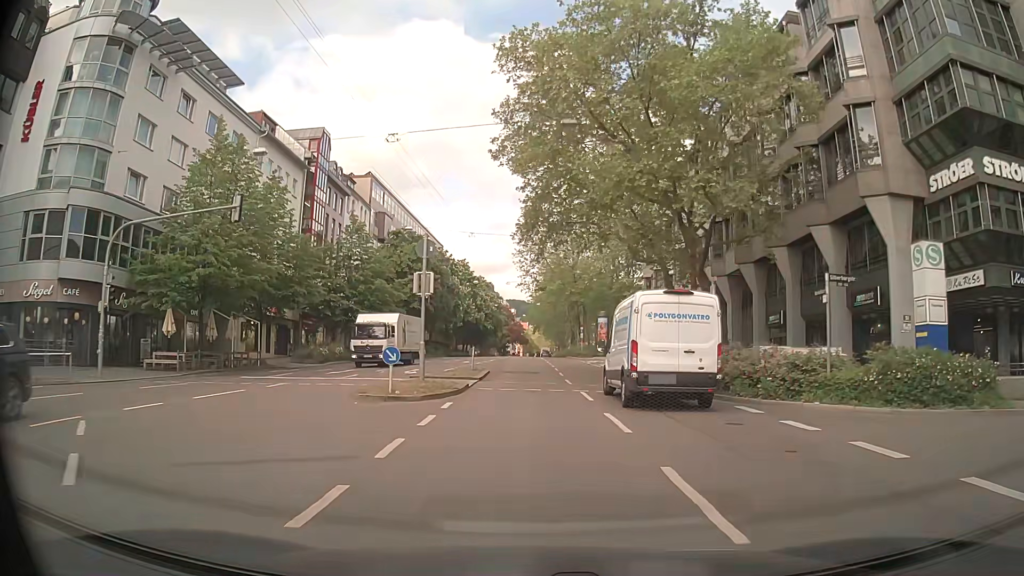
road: secondary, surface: asphalt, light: Day
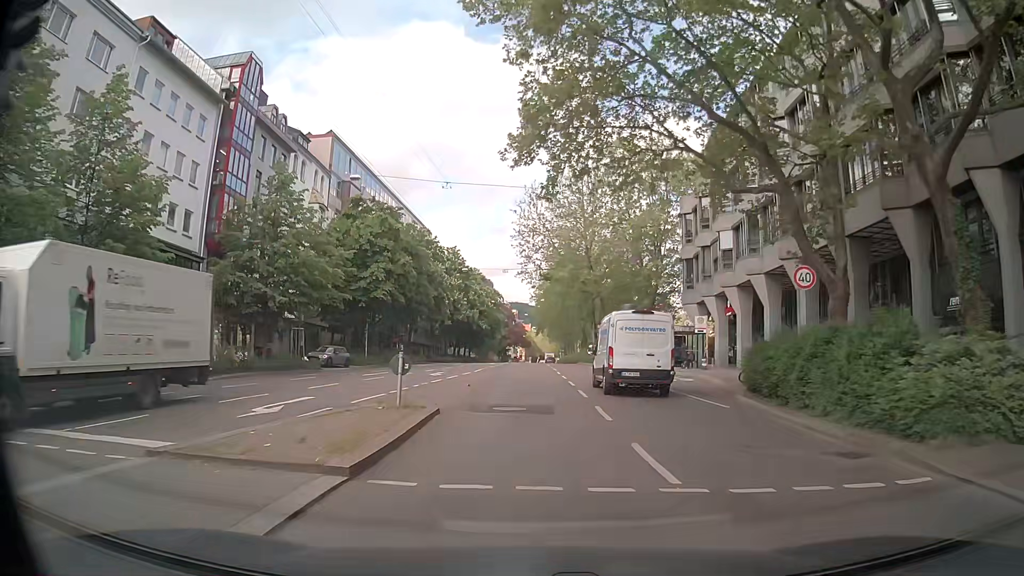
(0.0, +17.8) m; 0°
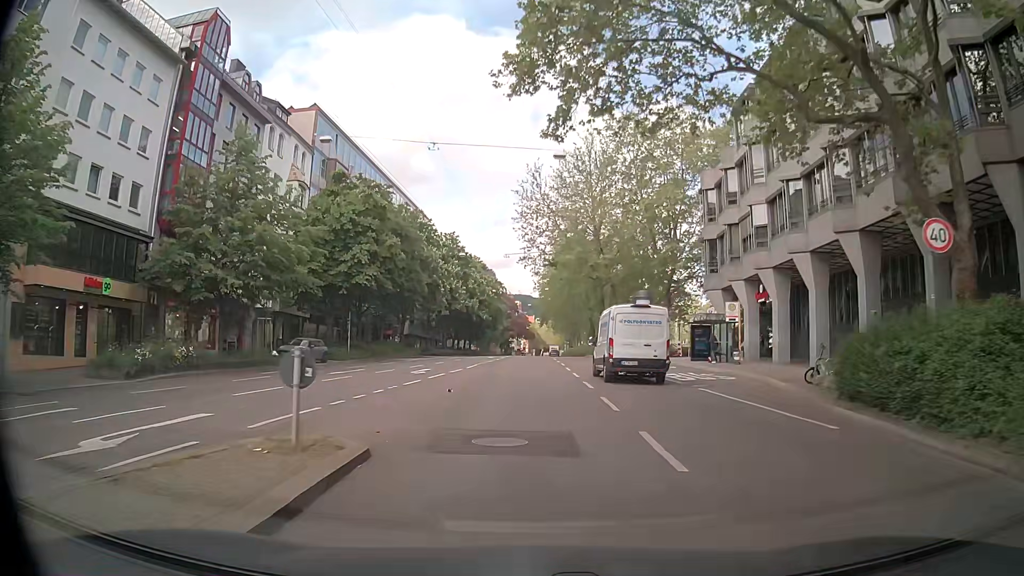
(0.0, +6.1) m; 0°
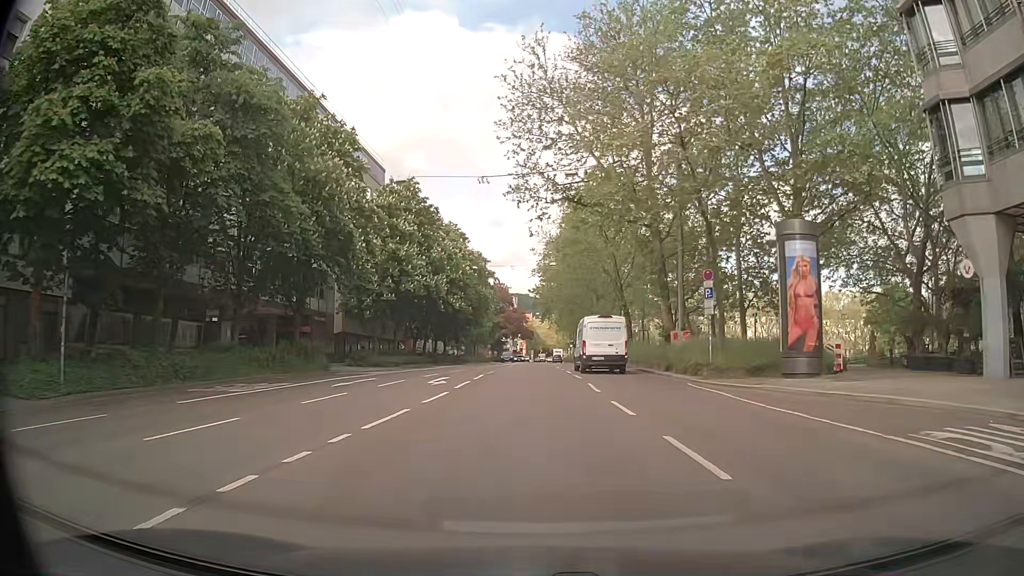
(-0.2, +30.9) m; 0°
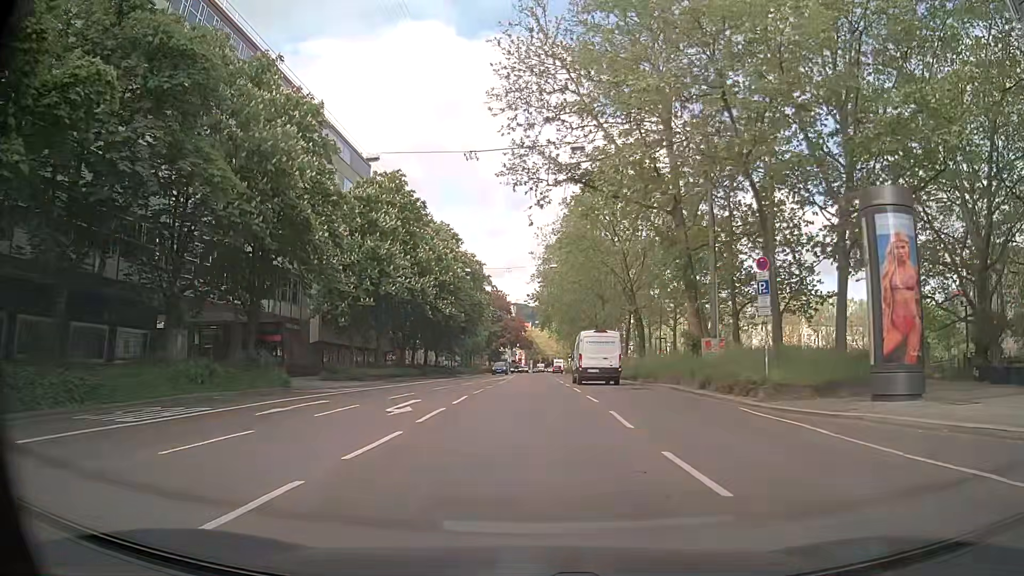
(0.0, +6.2) m; 0°
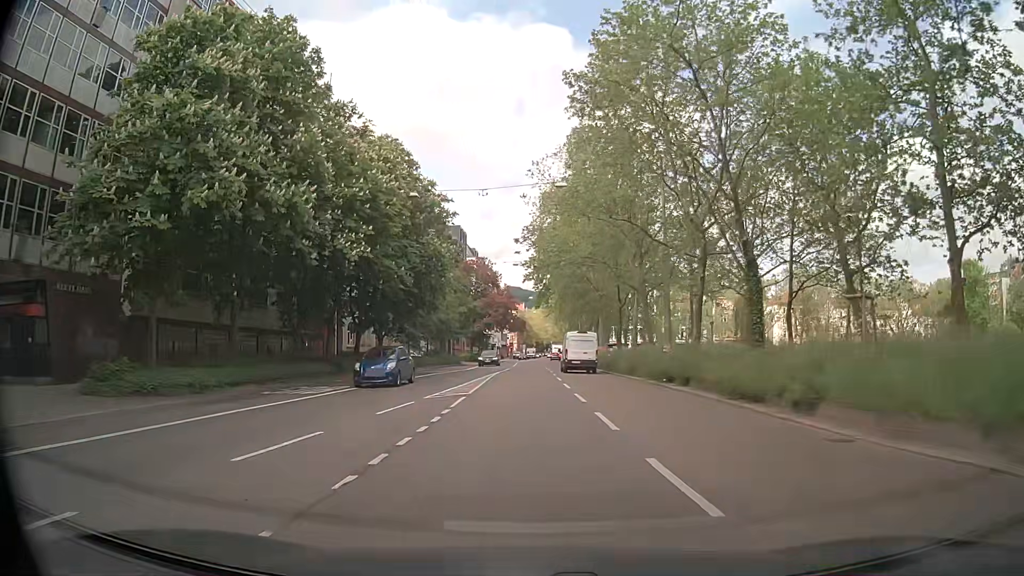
(0.0, +24.8) m; 0°
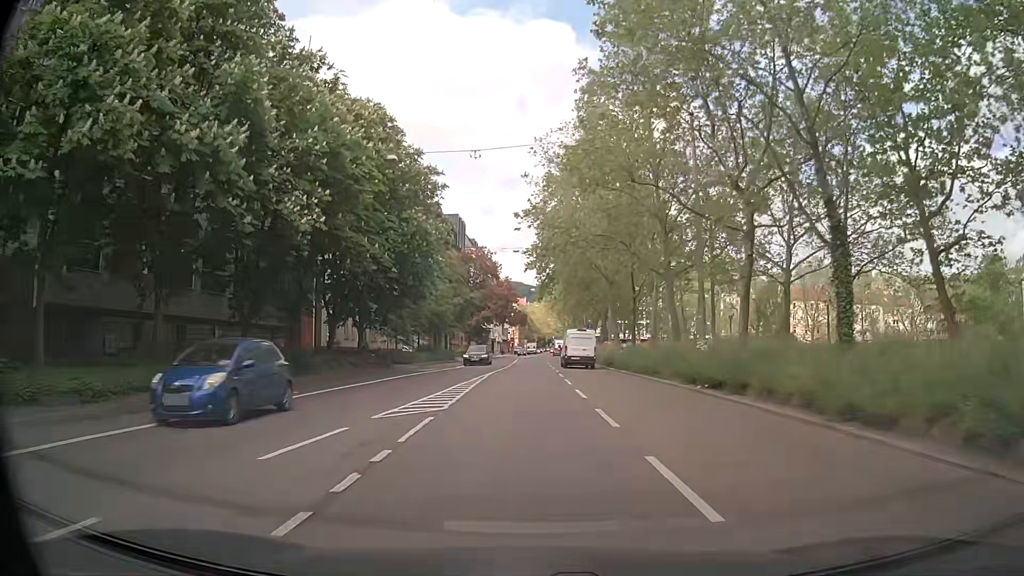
(0.0, +6.3) m; -1°
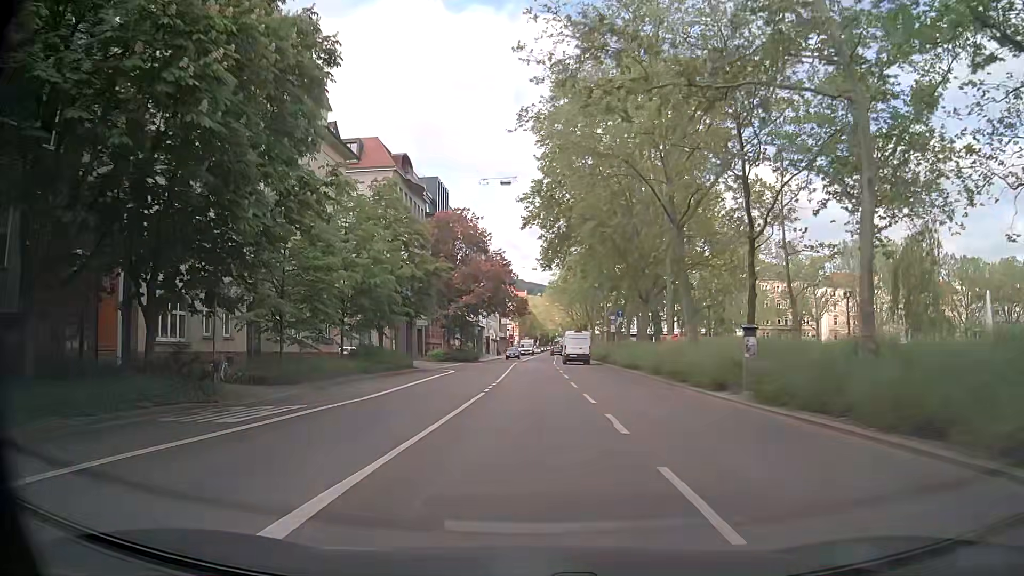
(+0.2, +25.1) m; -1°
(0, +10) (+1, +20) (+1, +30) (+1, +40) (+2, +50) (+2, +60) (+3, +70) (+3, +80) (+4, +90) (+4, +100) m
